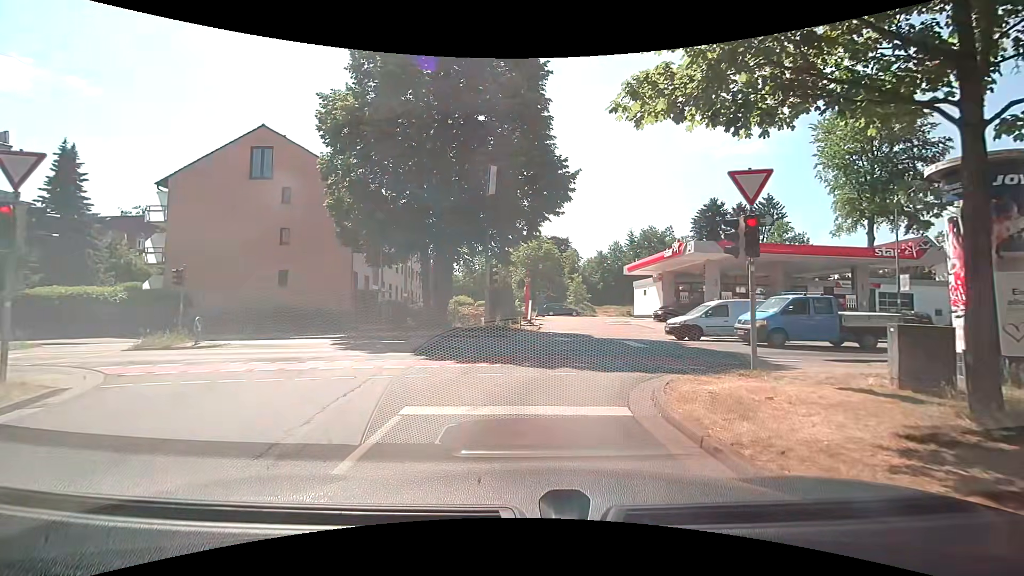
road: residential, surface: asphalt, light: Day
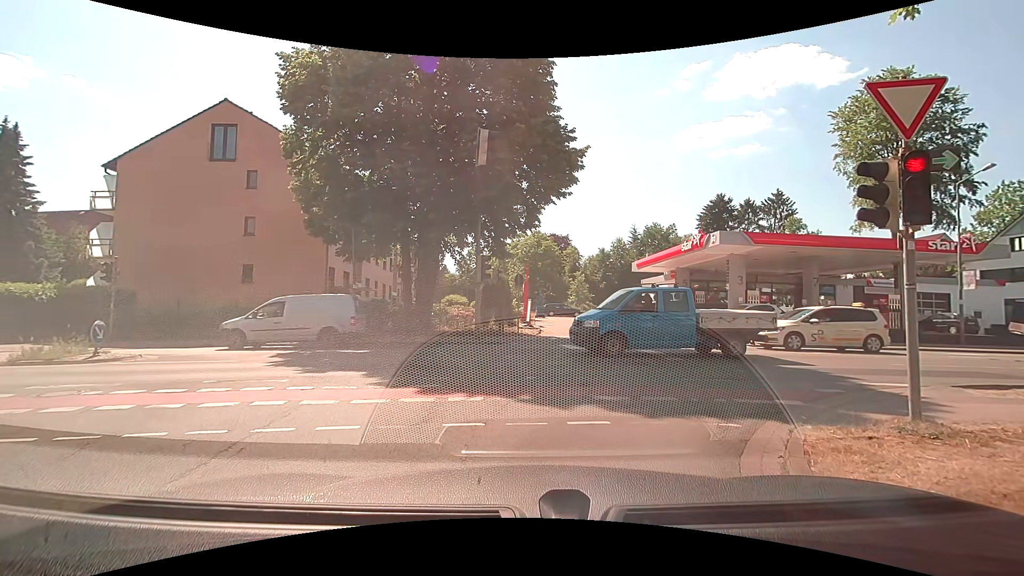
(0.0, +3.8) m; 0°
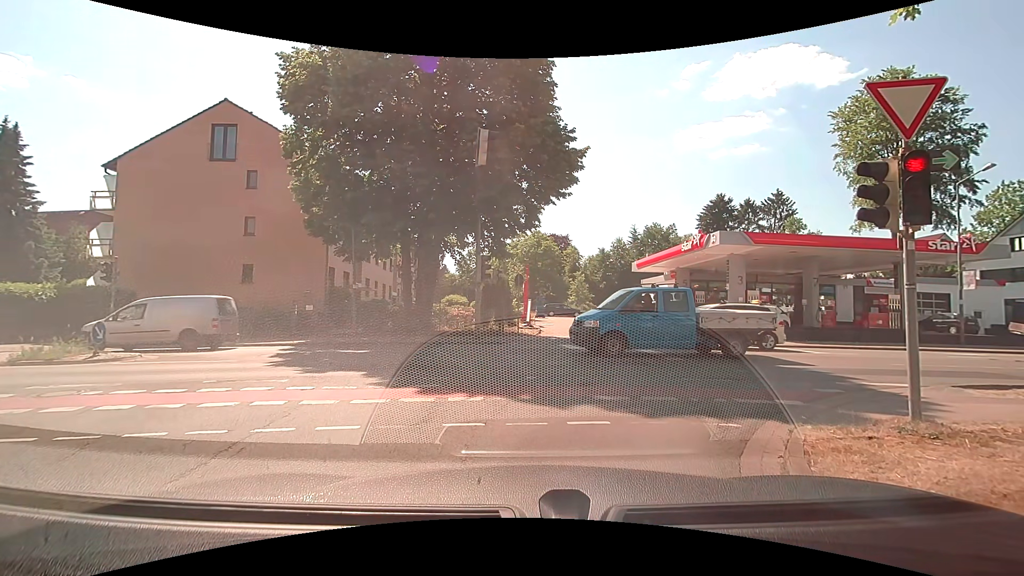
(0.0, 0.0) m; 0°
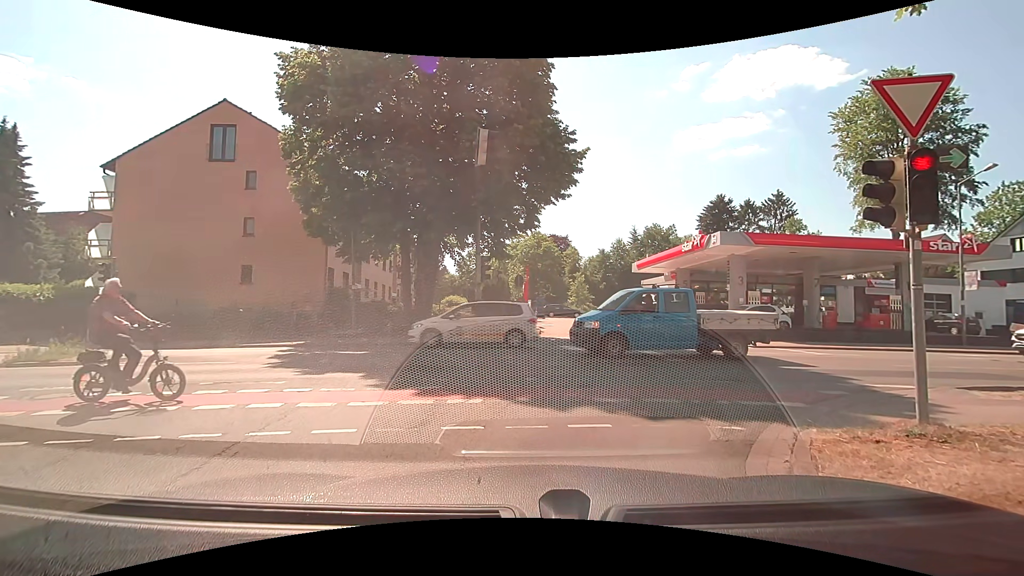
(0.0, +0.1) m; 0°
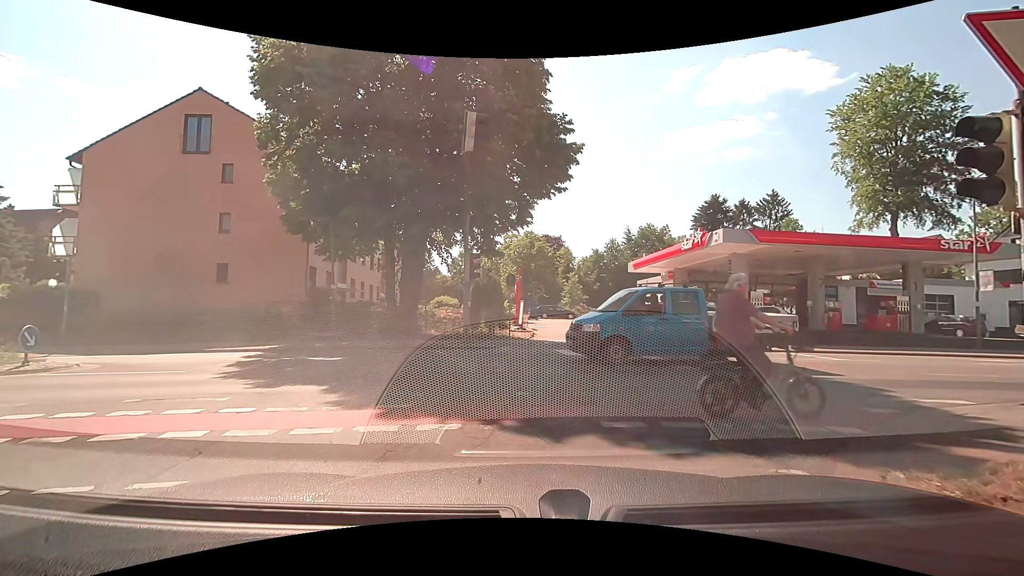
(0.0, +1.5) m; 0°
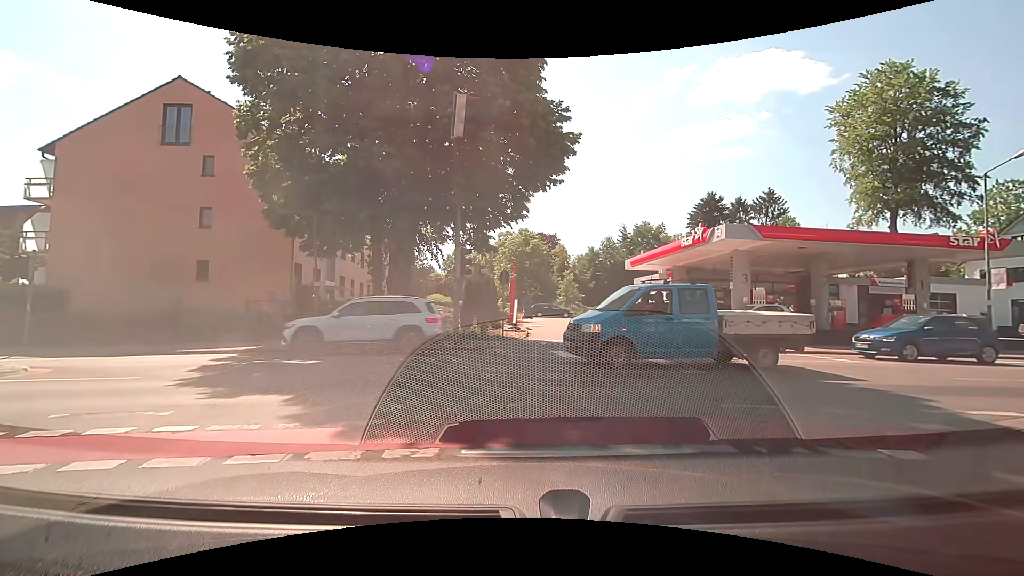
(0.0, +1.0) m; 0°
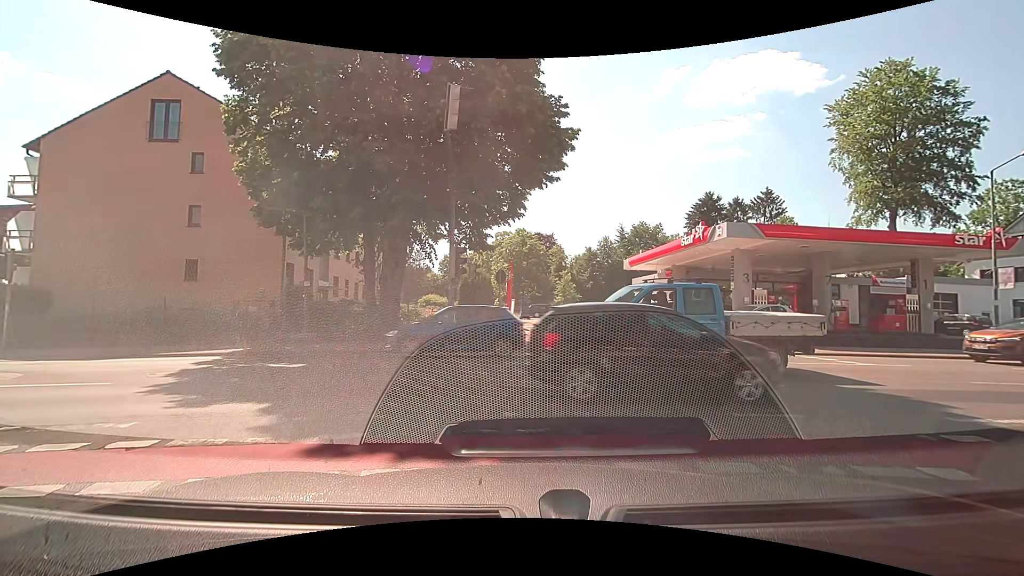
(0.0, +0.6) m; 0°
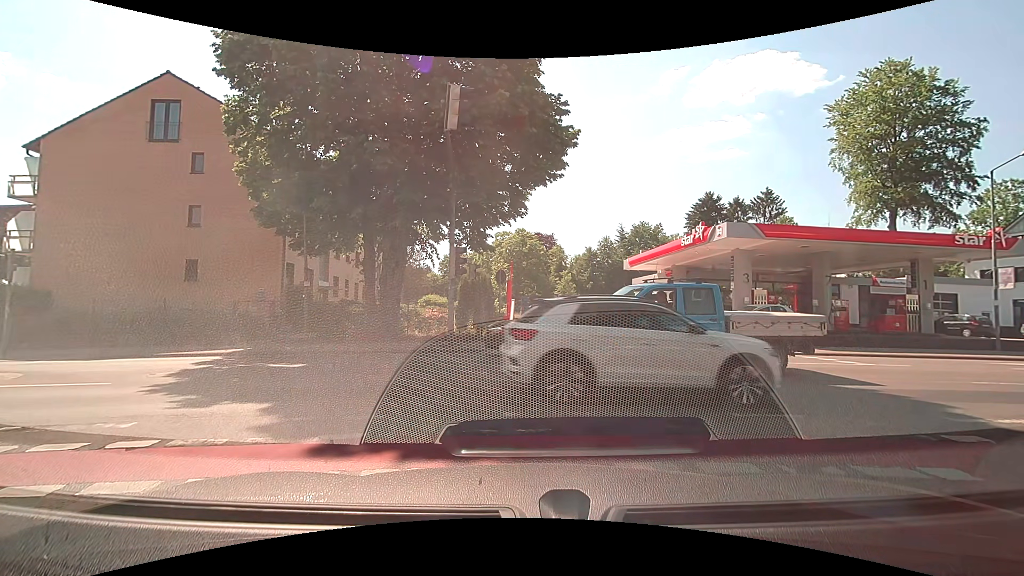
(0.0, 0.0) m; 0°
